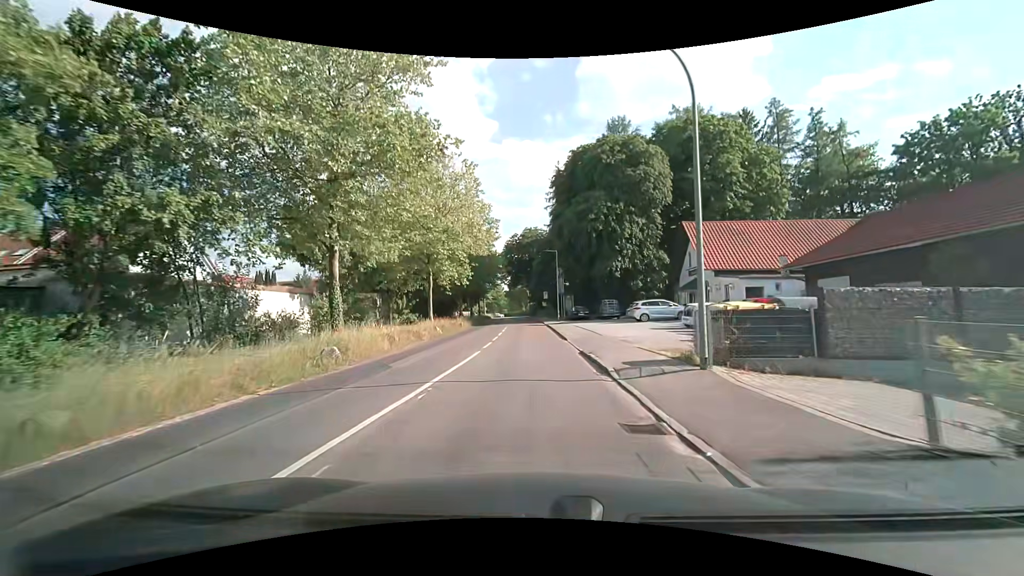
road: secondary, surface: asphalt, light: Day
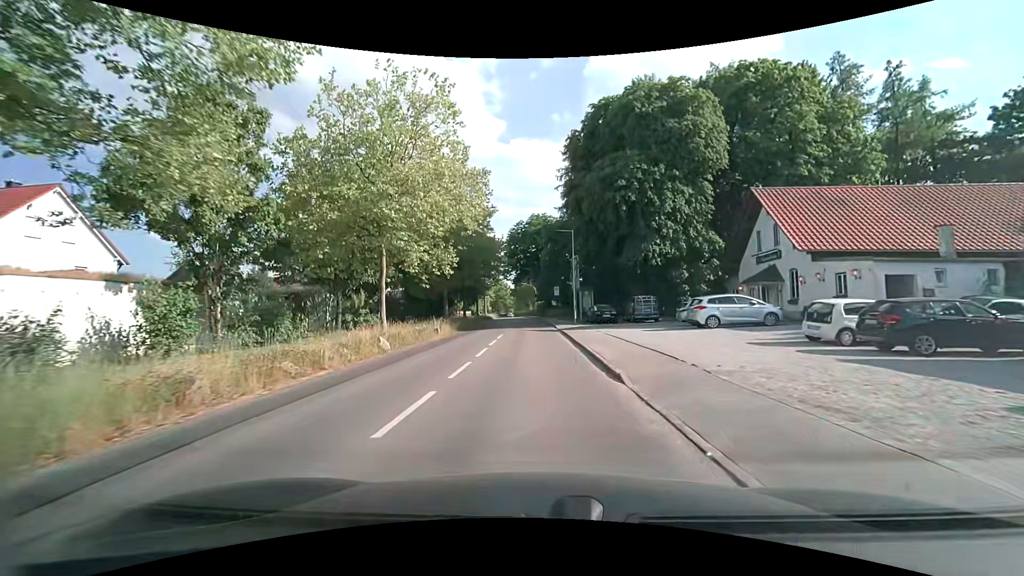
(-0.1, +12.8) m; -1°
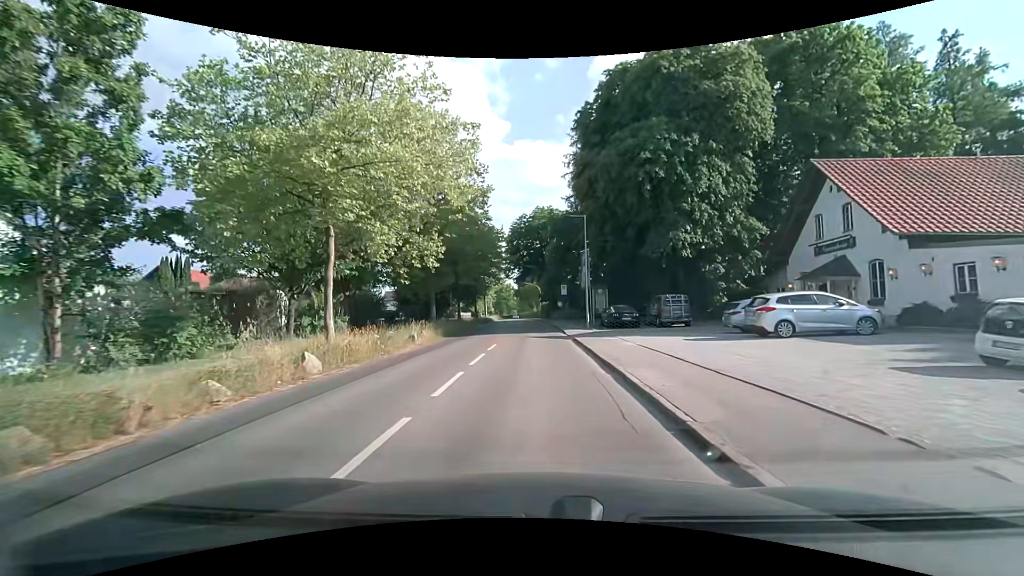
(0.0, +6.5) m; -1°
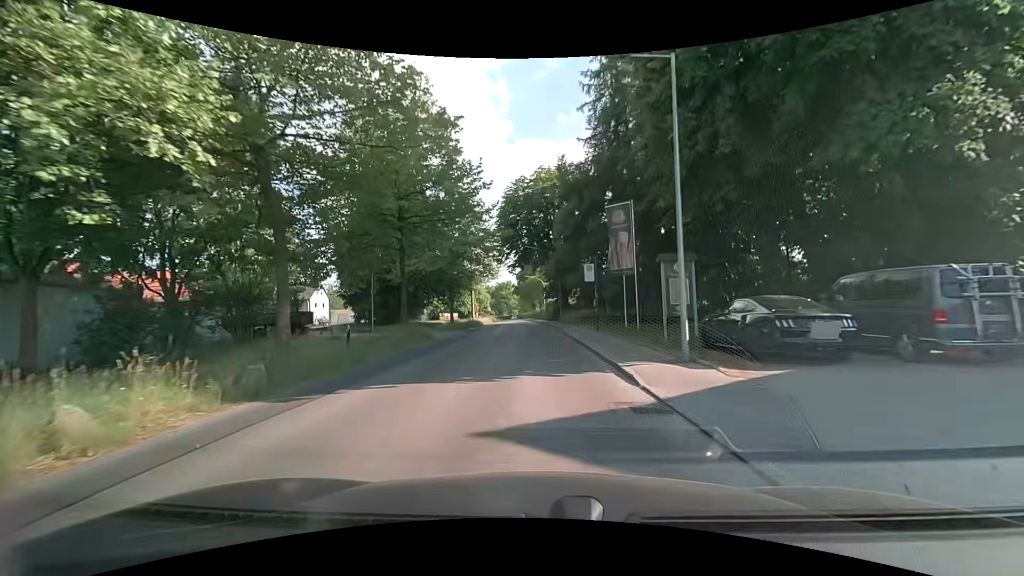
(0.0, +20.2) m; 0°
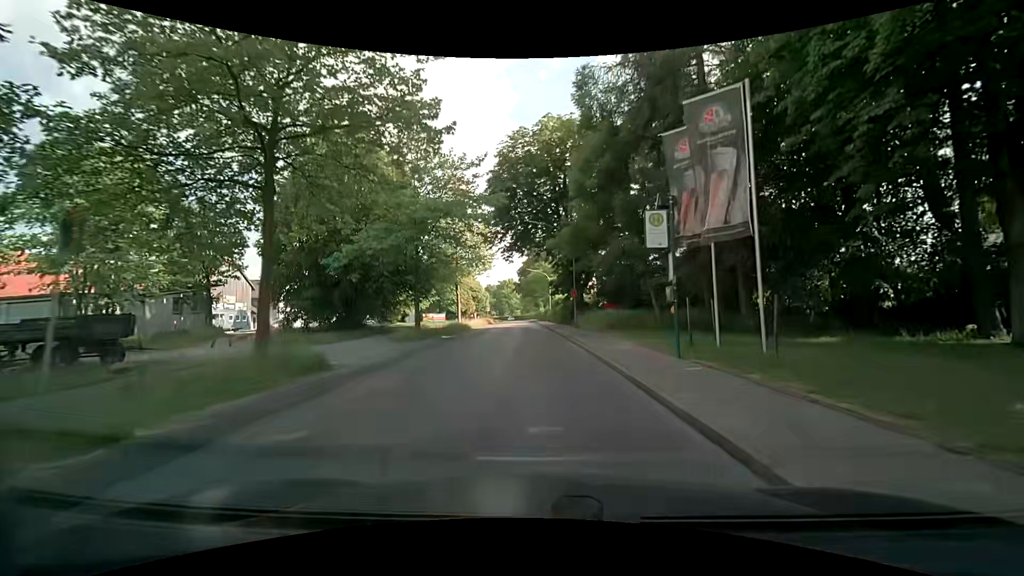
(-0.1, +14.0) m; -1°
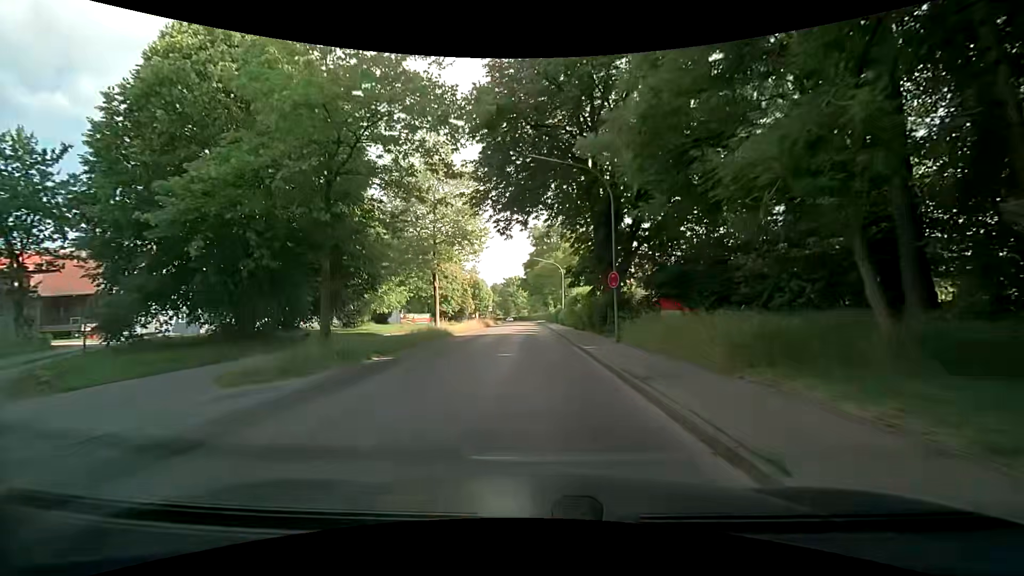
(-0.1, +14.3) m; 0°
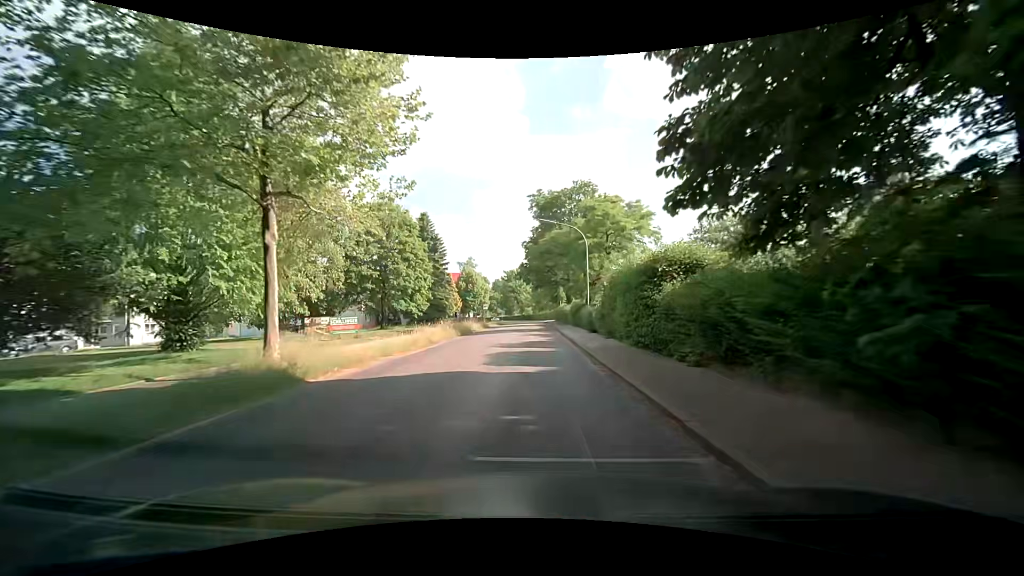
(-0.4, +22.1) m; -2°
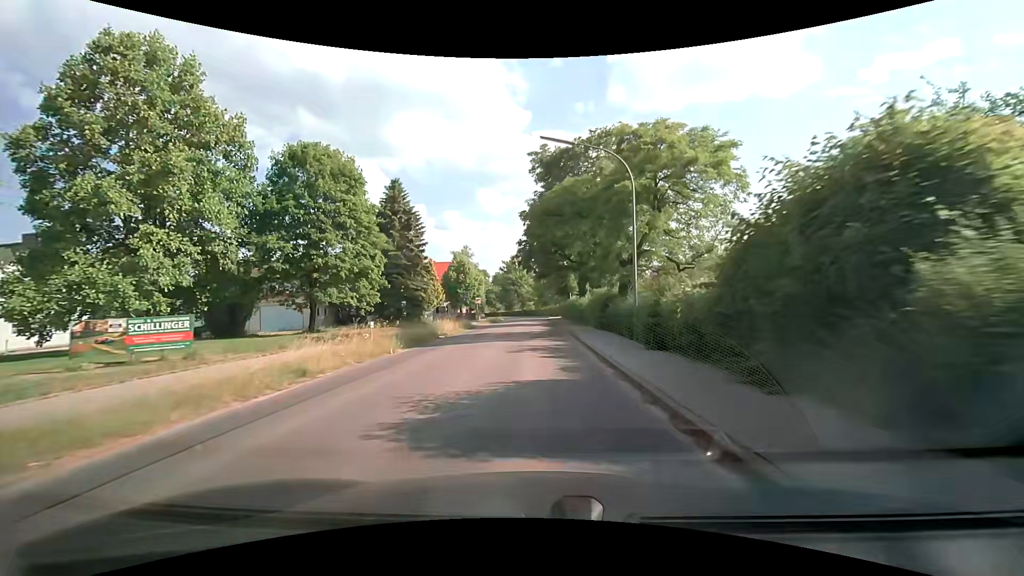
(+0.2, +14.8) m; 0°
(0, +10) (0, +20) (0, +30) (0, +40) (0, +50) (0, +60) (0, +70) (0, +80) (0, +90) (-1, +100) m
